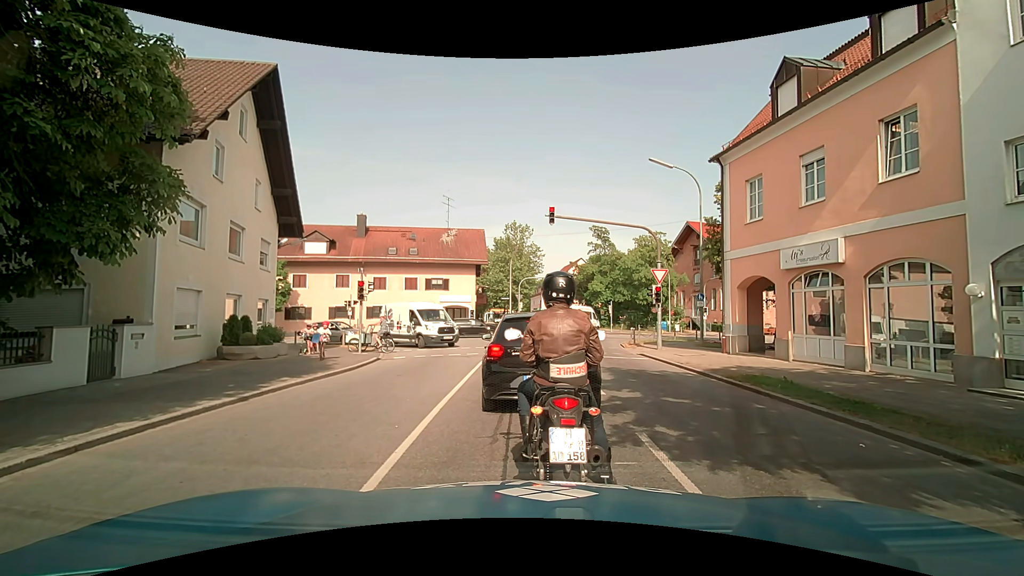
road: tertiary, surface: asphalt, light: Day
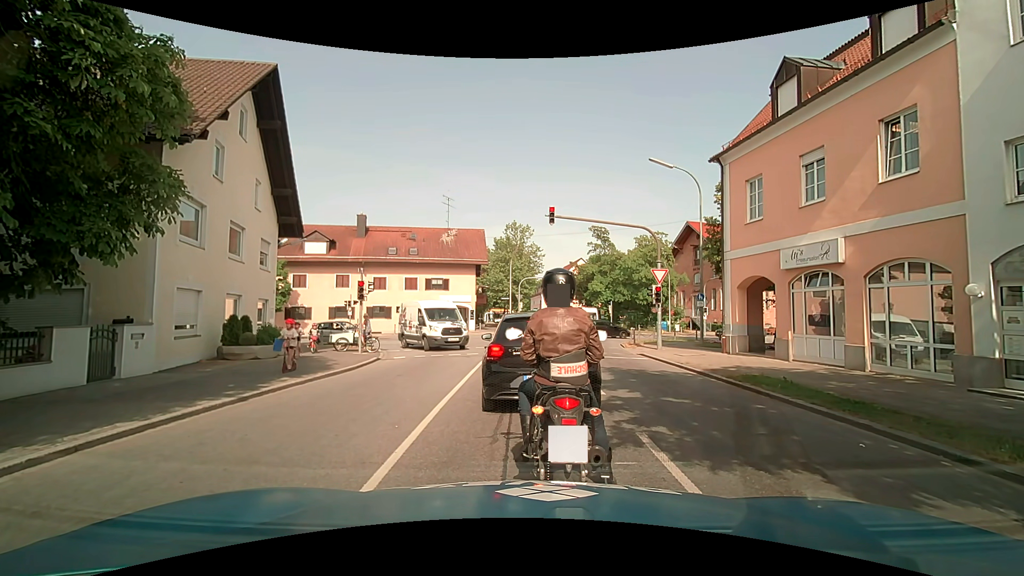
(0.0, 0.0) m; 0°
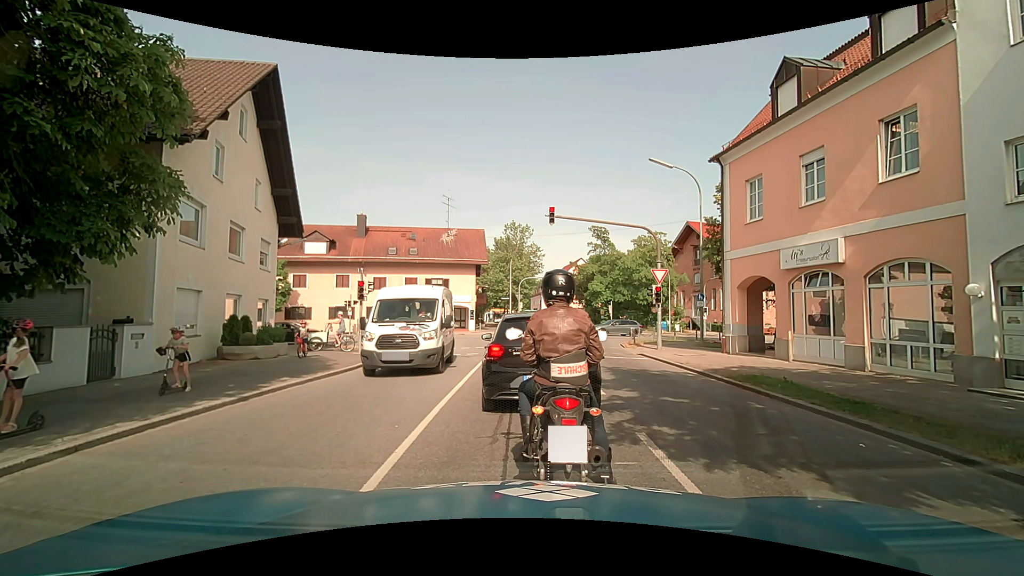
(0.0, 0.0) m; 0°
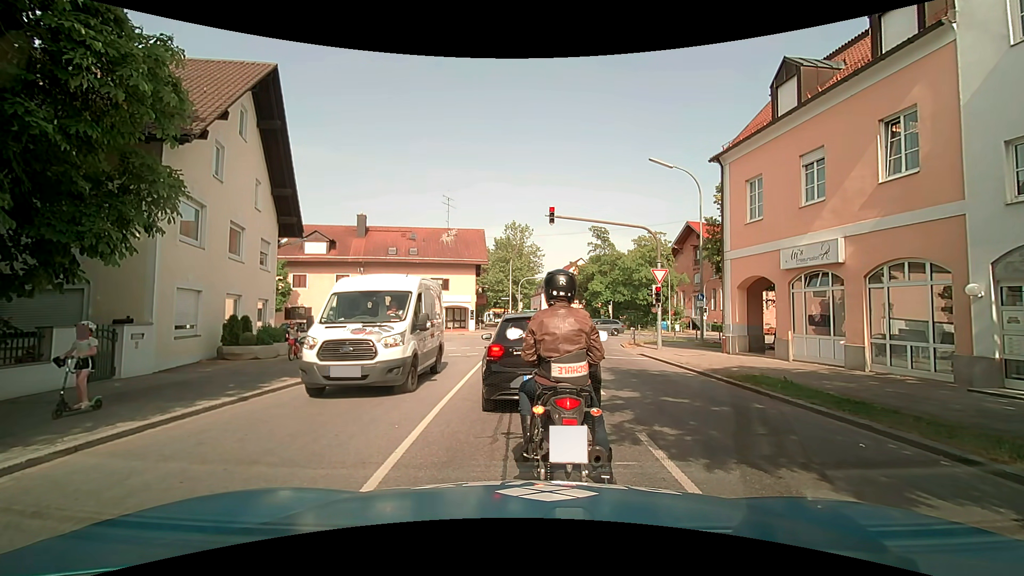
(0.0, 0.0) m; 0°
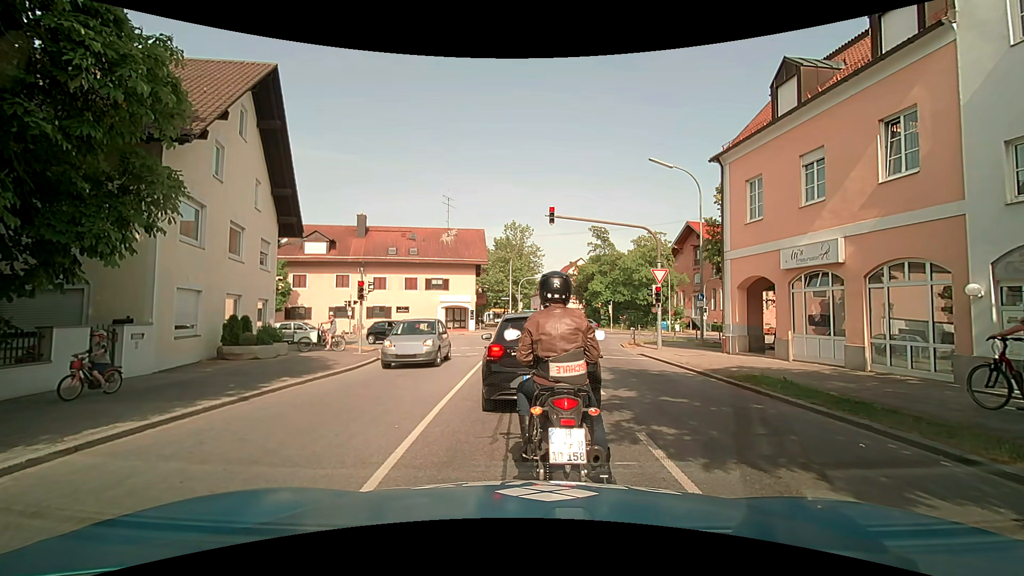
(0.0, 0.0) m; 0°
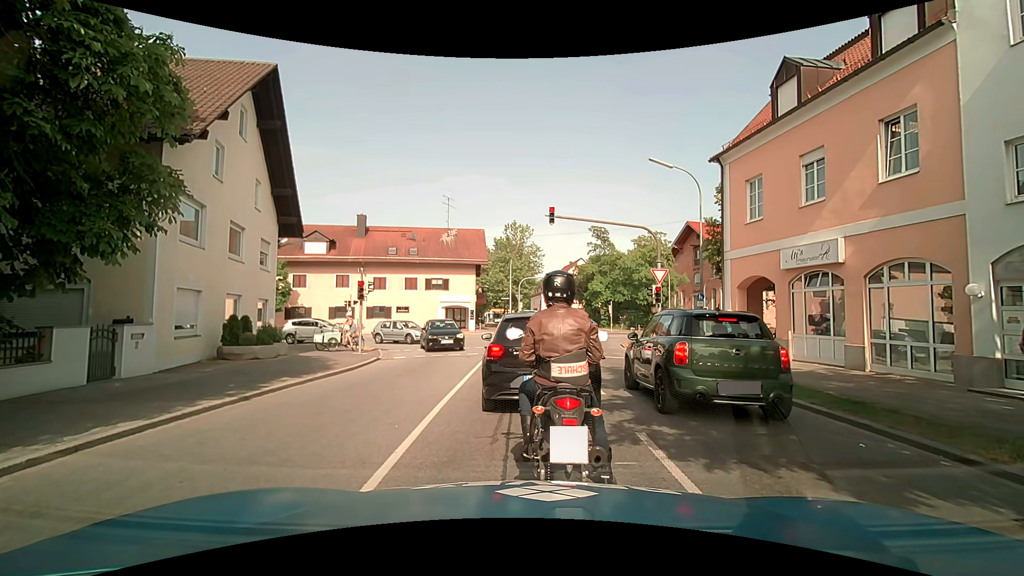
(0.0, 0.0) m; 0°
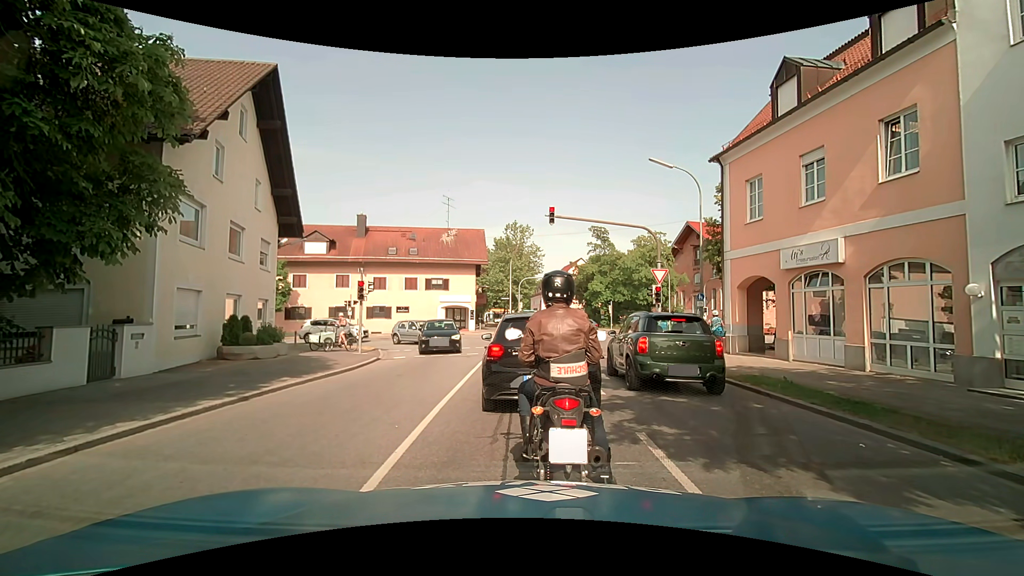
(0.0, 0.0) m; 0°
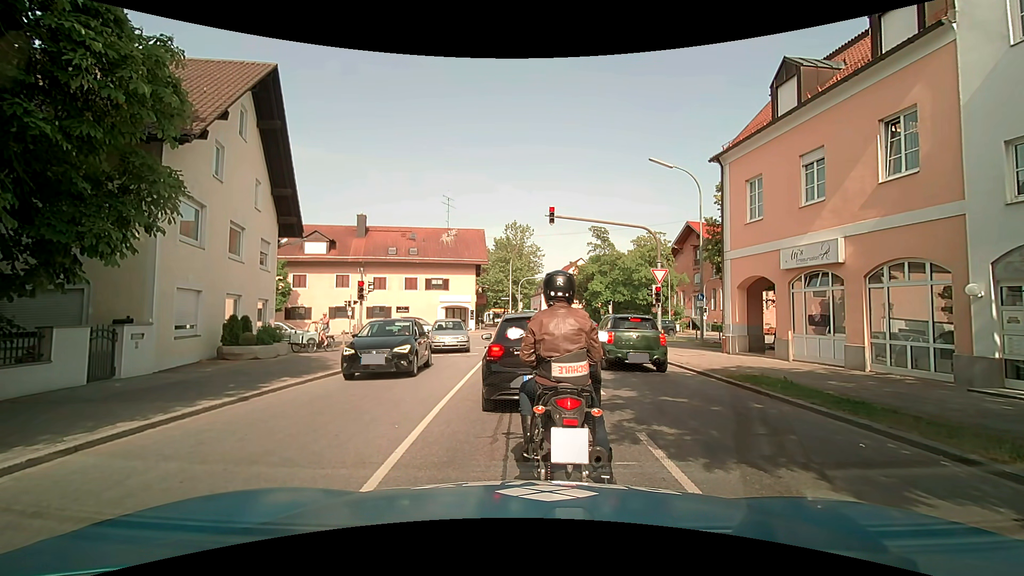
(0.0, 0.0) m; 0°
(0, +10) (0, +20) (+1, +30) (-1, +39) (-10, +42) (-20, +41) (-30, +39) (-40, +37) (-50, +35) (-59, +32) m
